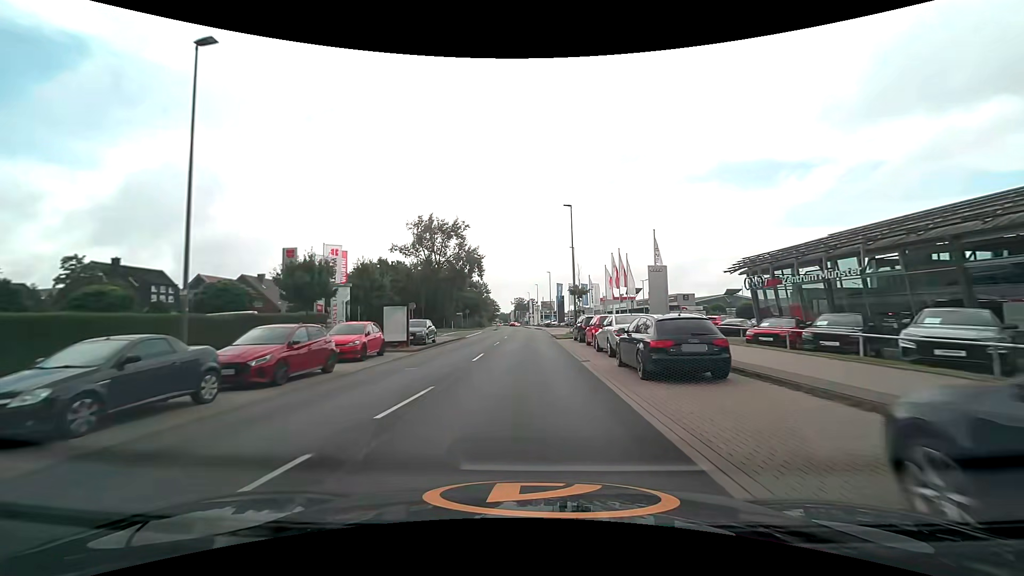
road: unclassified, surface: asphalt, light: Day
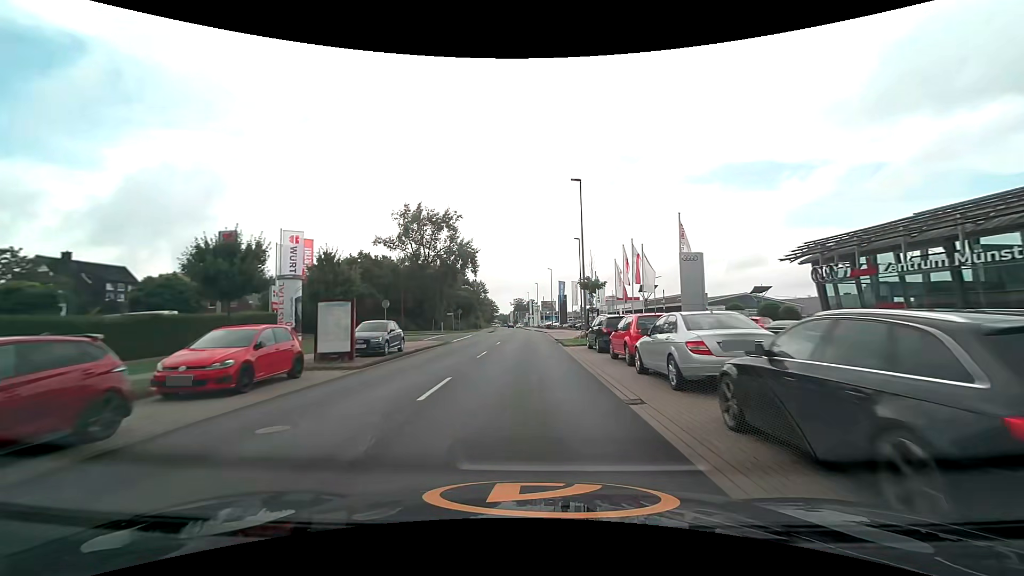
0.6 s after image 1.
(0.0, +7.7) m; 0°
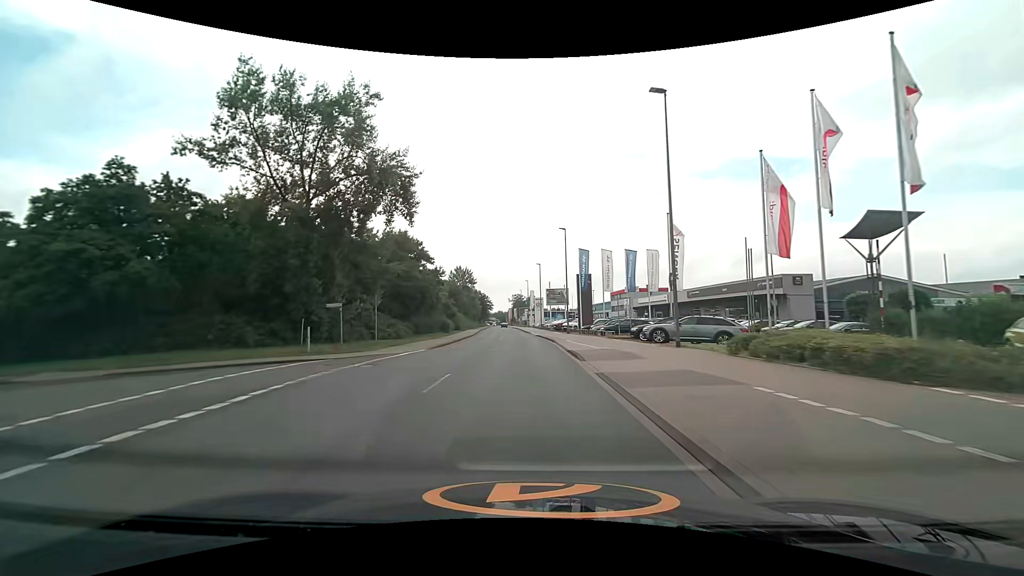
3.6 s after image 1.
(-0.2, +36.1) m; 0°
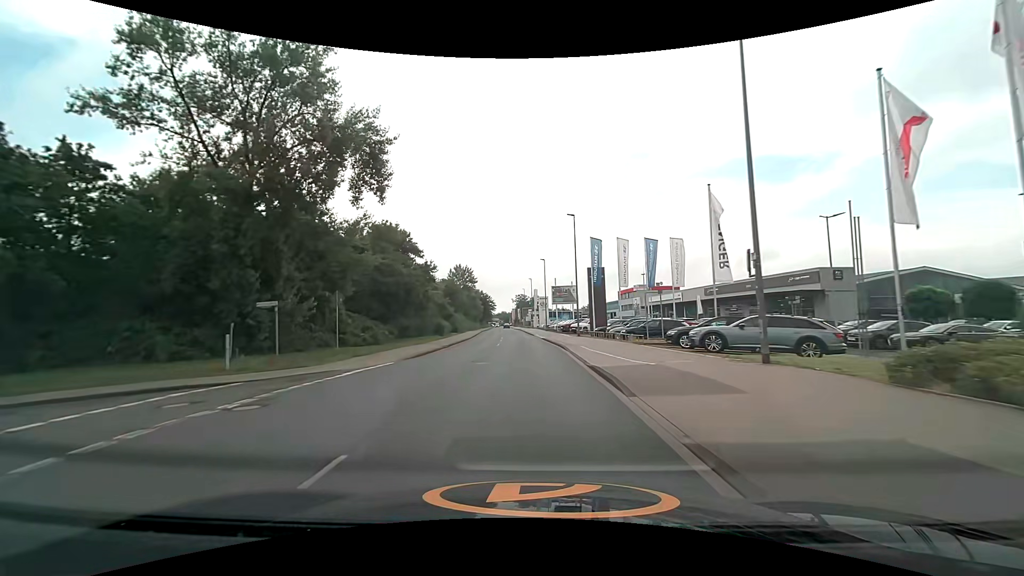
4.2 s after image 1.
(0.0, +6.8) m; -1°
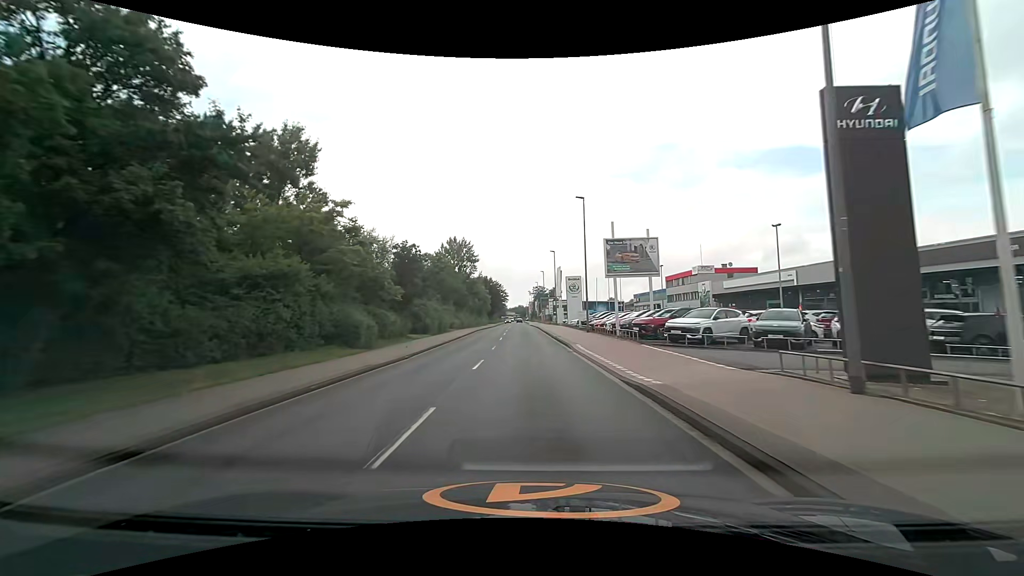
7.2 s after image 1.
(-0.7, +33.9) m; -2°
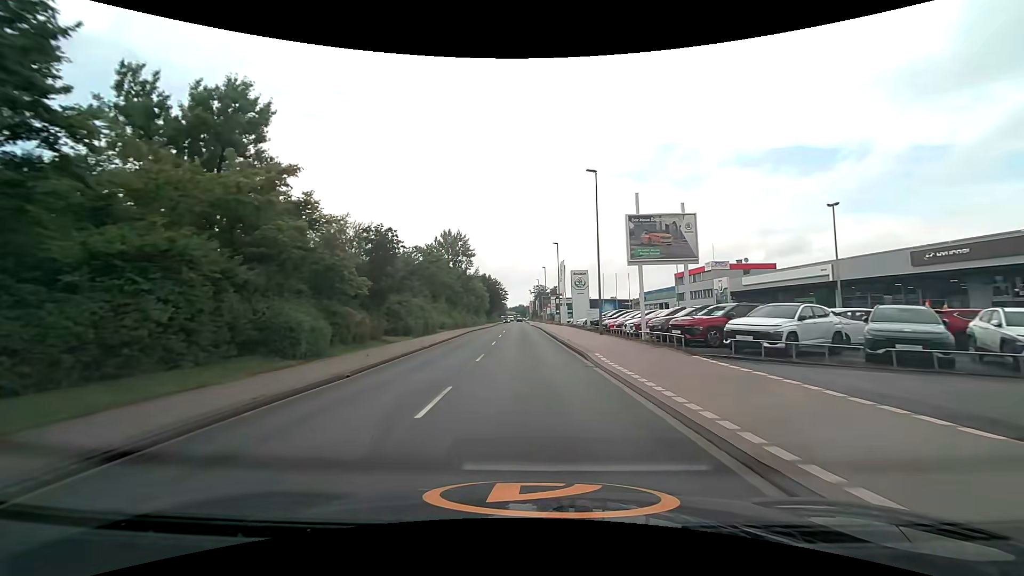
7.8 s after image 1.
(0.0, +6.8) m; 0°
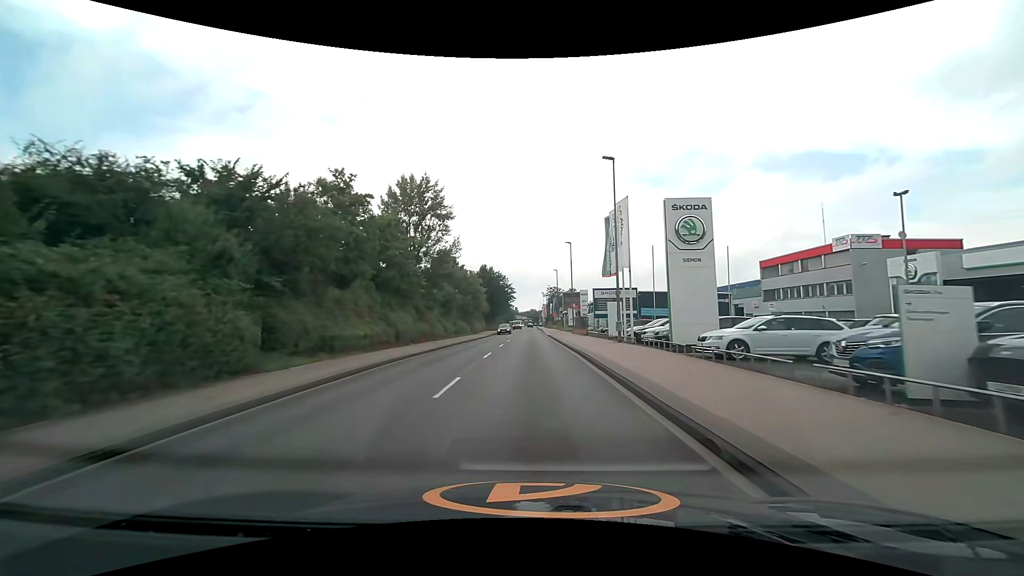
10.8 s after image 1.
(-0.5, +34.5) m; -1°
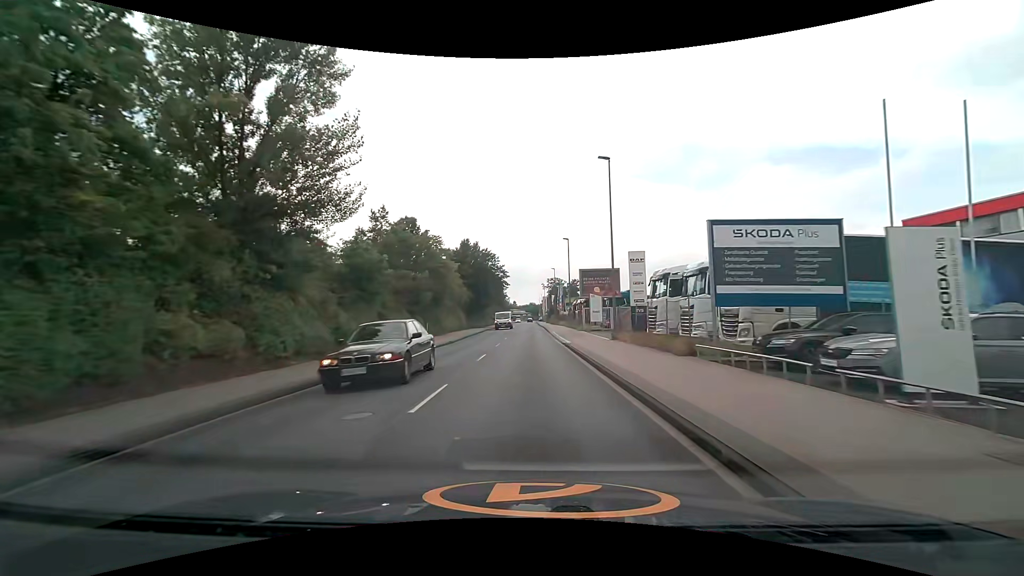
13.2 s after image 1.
(+0.1, +28.5) m; 0°
(0, +10) (0, +20) (0, +30) (0, +40) (0, +50) (0, +60) (0, +70) (0, +80) (0, +90) (0, +100) m
